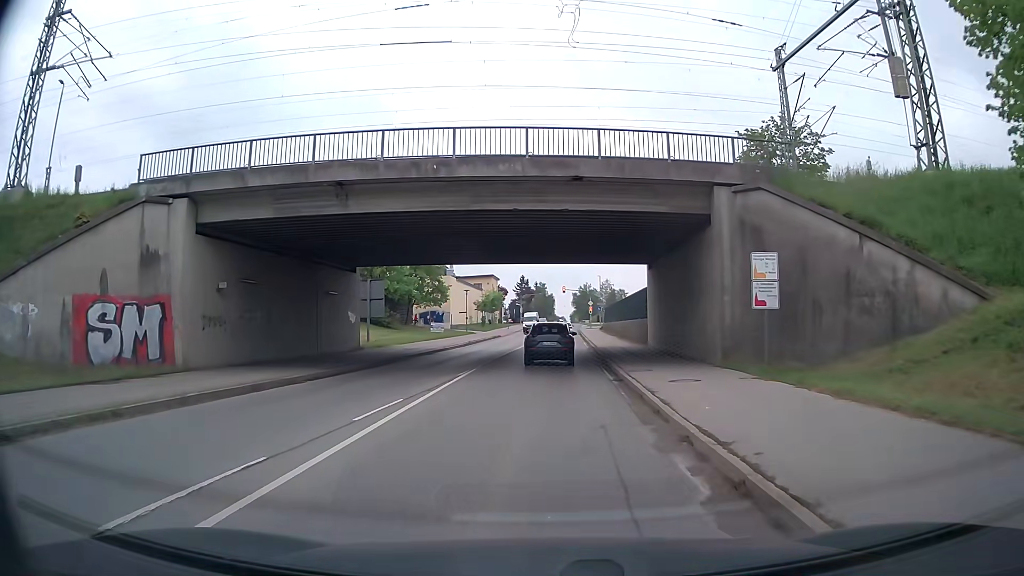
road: secondary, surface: asphalt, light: Day
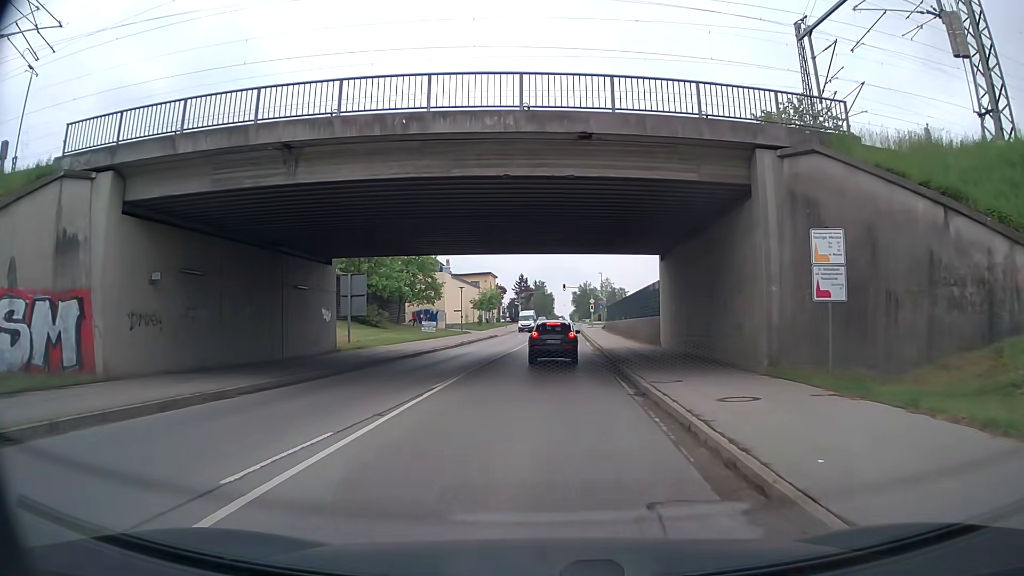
(0.0, +4.3) m; 0°
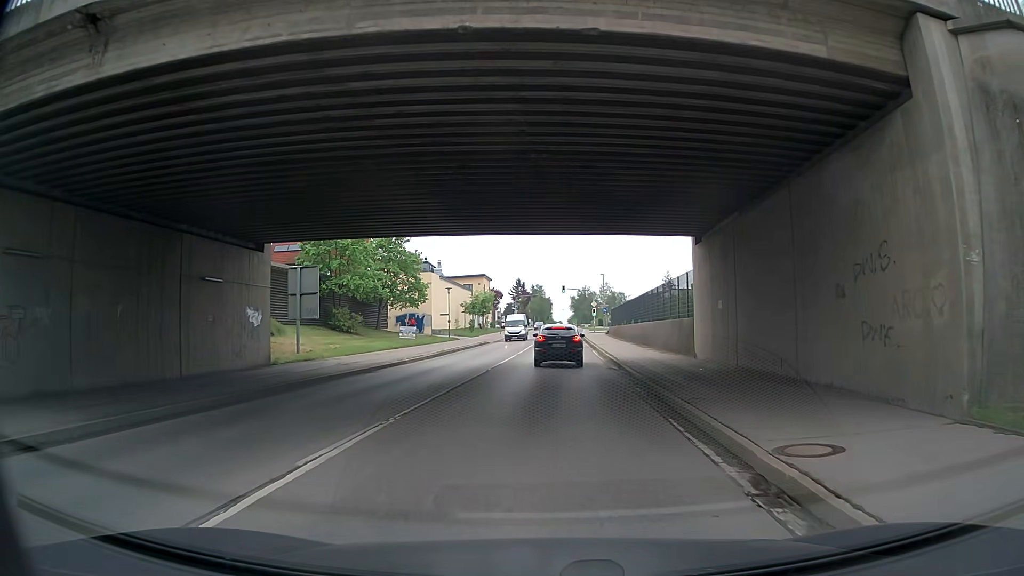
(+0.1, +8.3) m; +1°
